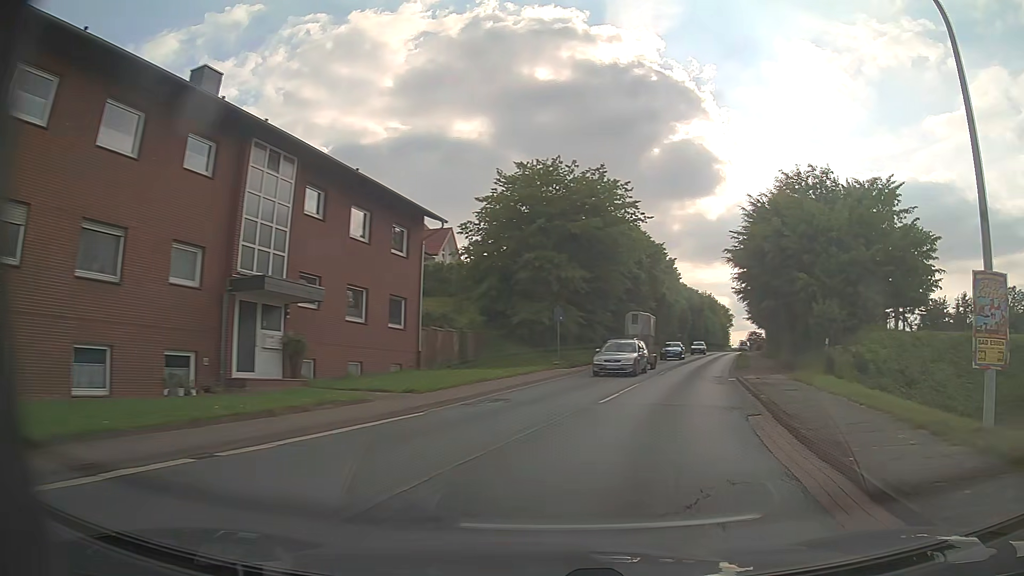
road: primary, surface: asphalt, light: Day
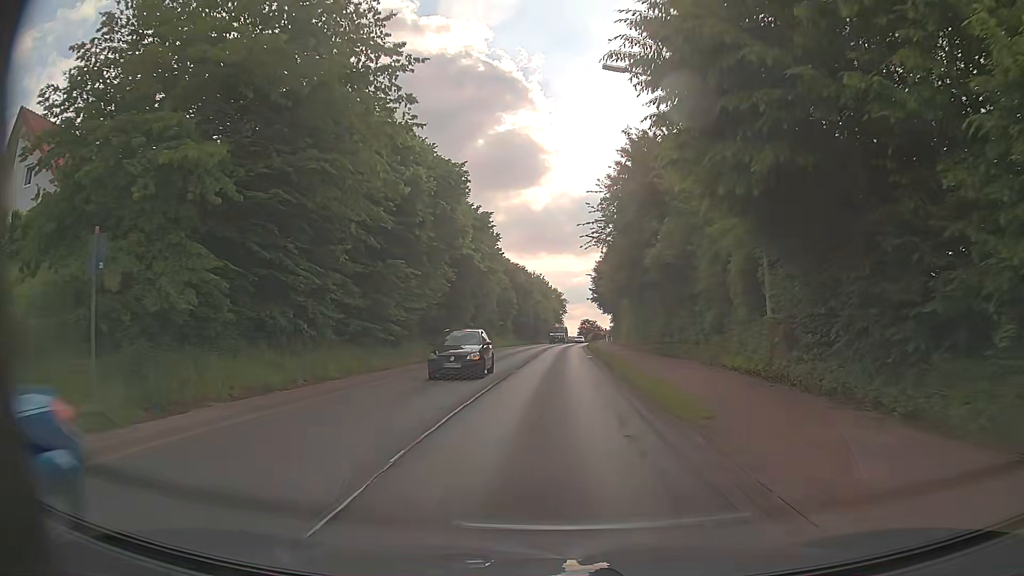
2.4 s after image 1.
(+4.9, +23.4) m; +16°
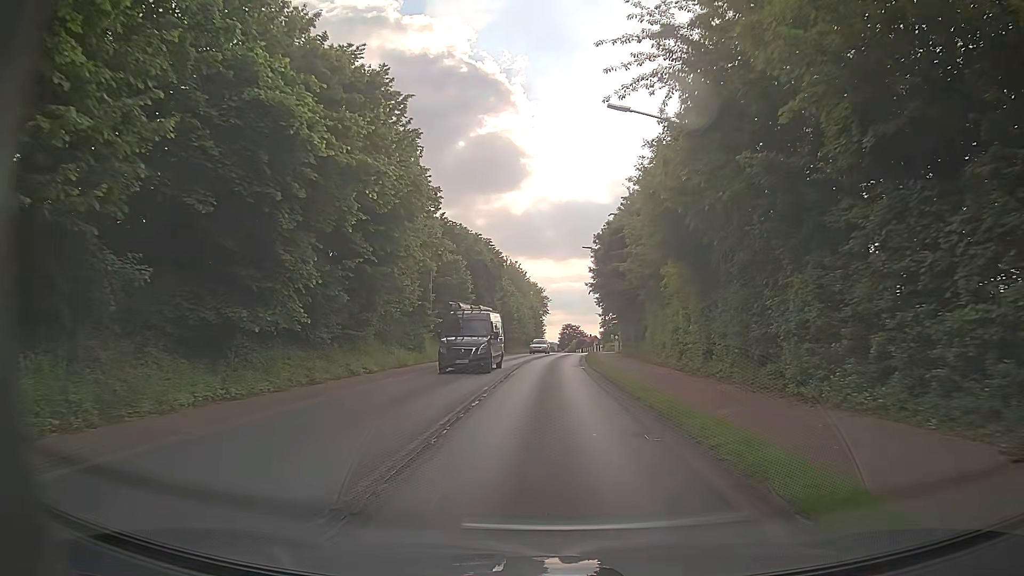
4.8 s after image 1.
(0.0, +27.9) m; +1°
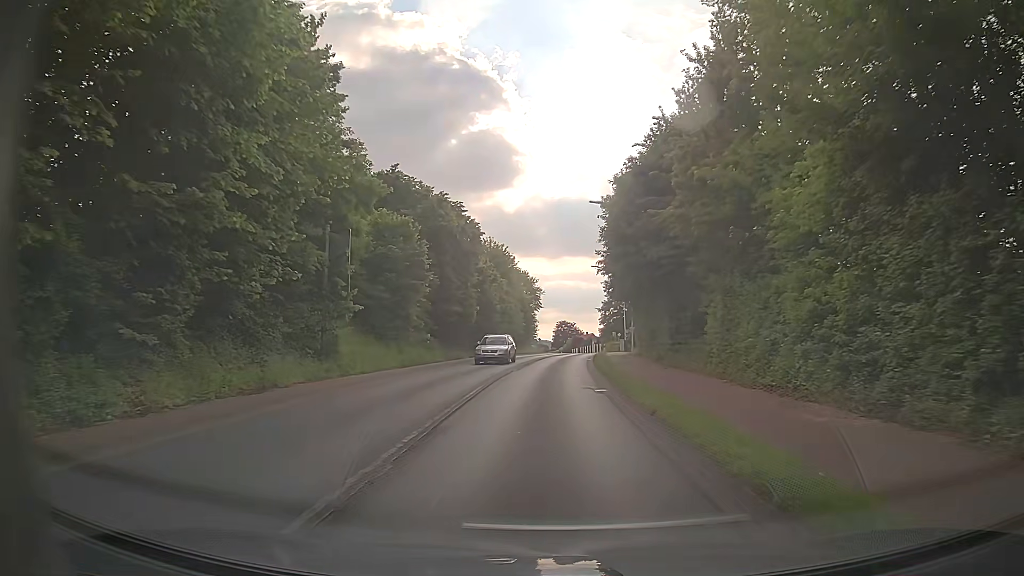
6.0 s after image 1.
(+0.1, +15.3) m; +1°
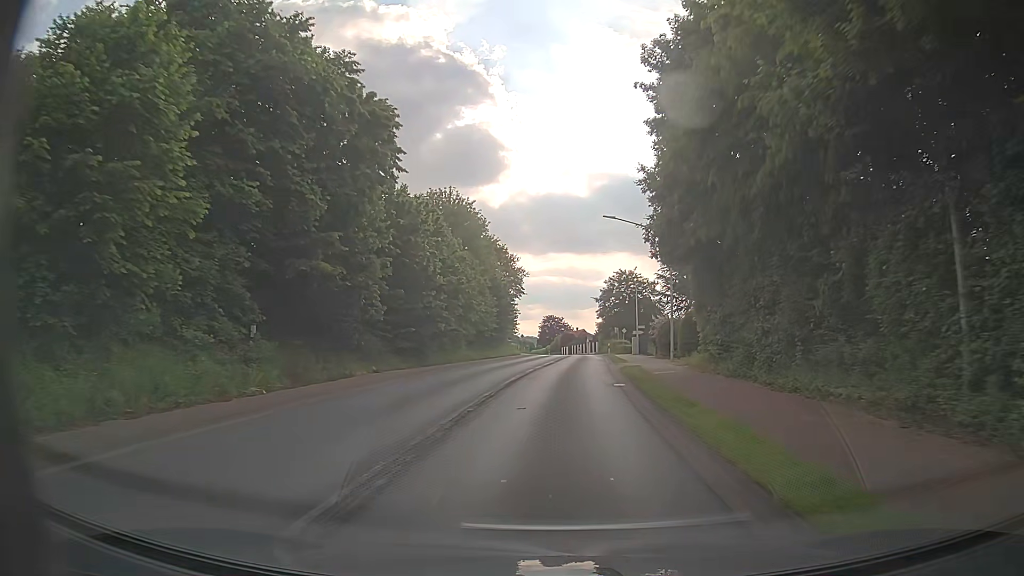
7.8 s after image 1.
(0.0, +23.6) m; +1°
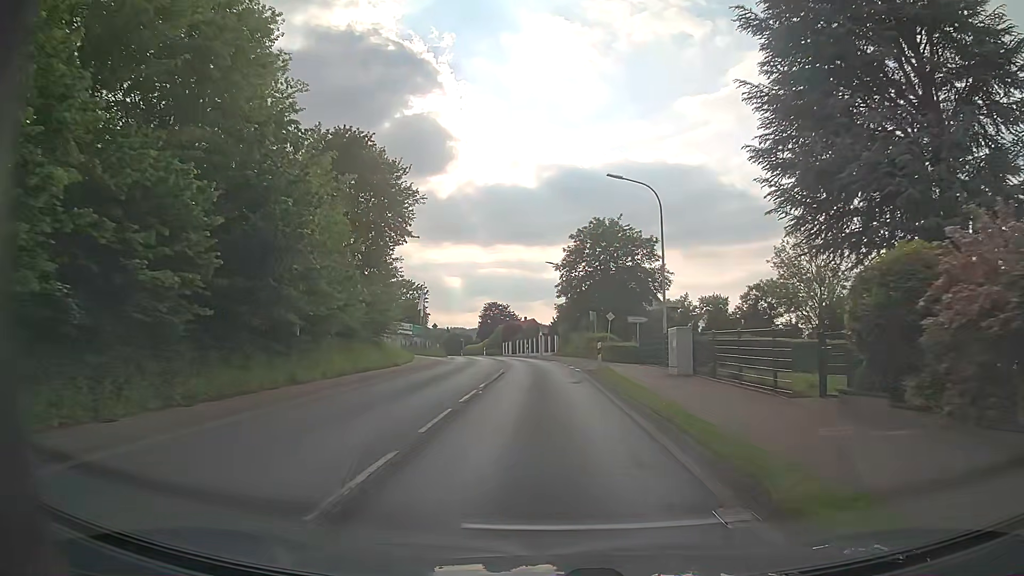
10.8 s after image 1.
(+1.8, +37.8) m; +4°
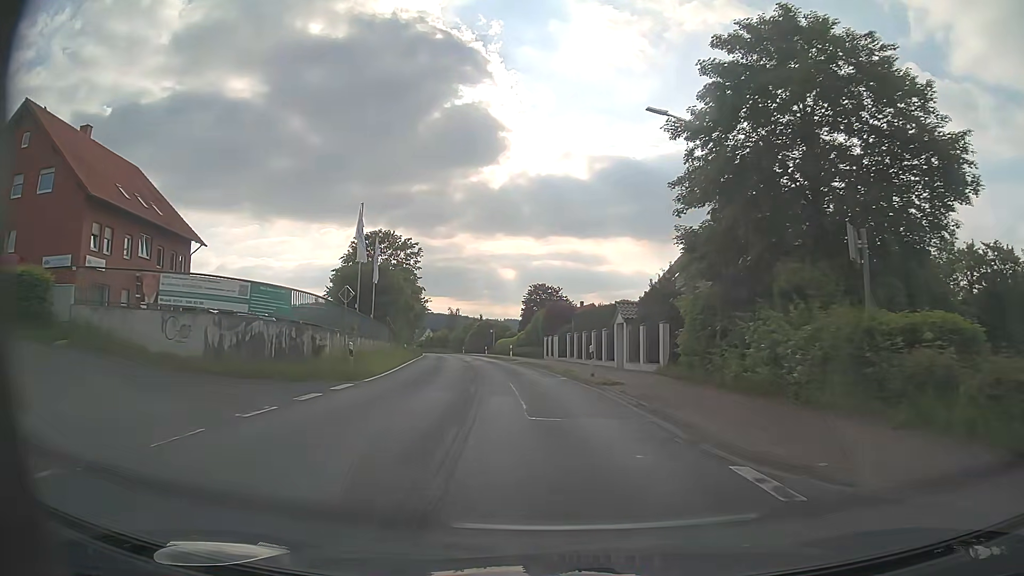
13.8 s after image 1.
(-1.2, +38.1) m; -4°
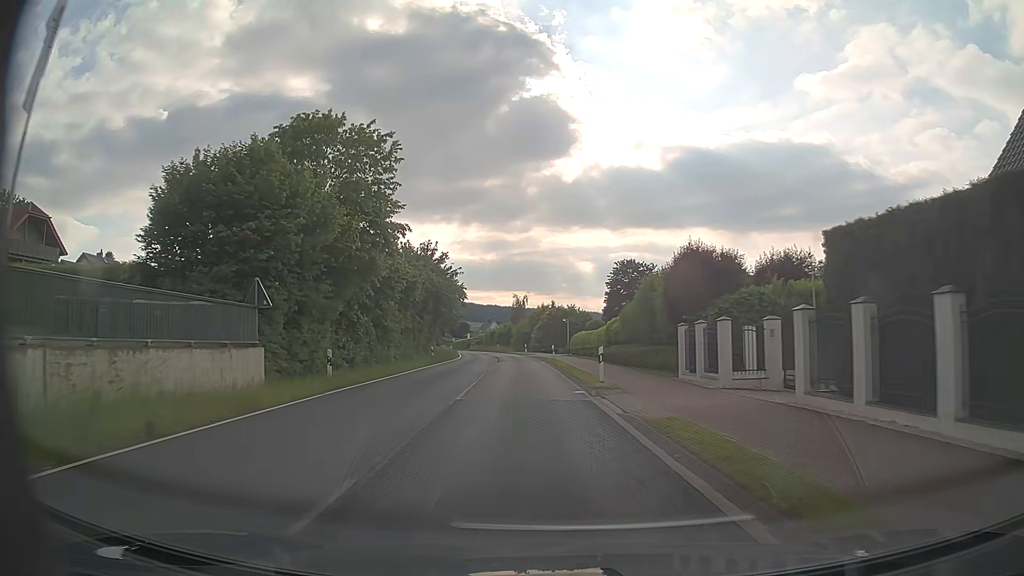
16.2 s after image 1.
(-1.7, +31.0) m; -6°
(0, +10) (-1, +20) (-1, +30) (-2, +40) (-3, +50) (-3, +60) (-5, +70) (-6, +80) (-8, +90) (-10, +99) m
